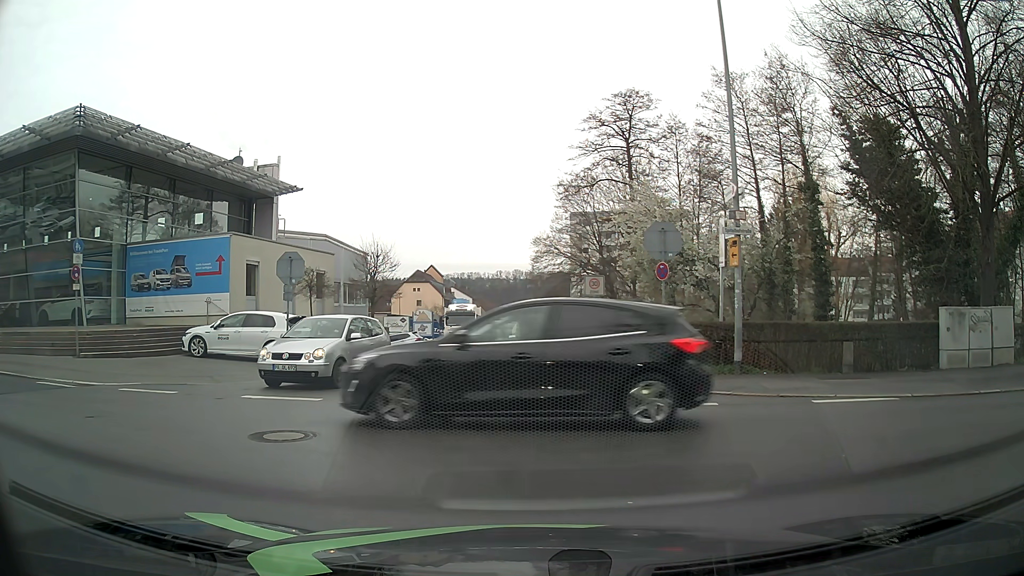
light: Day
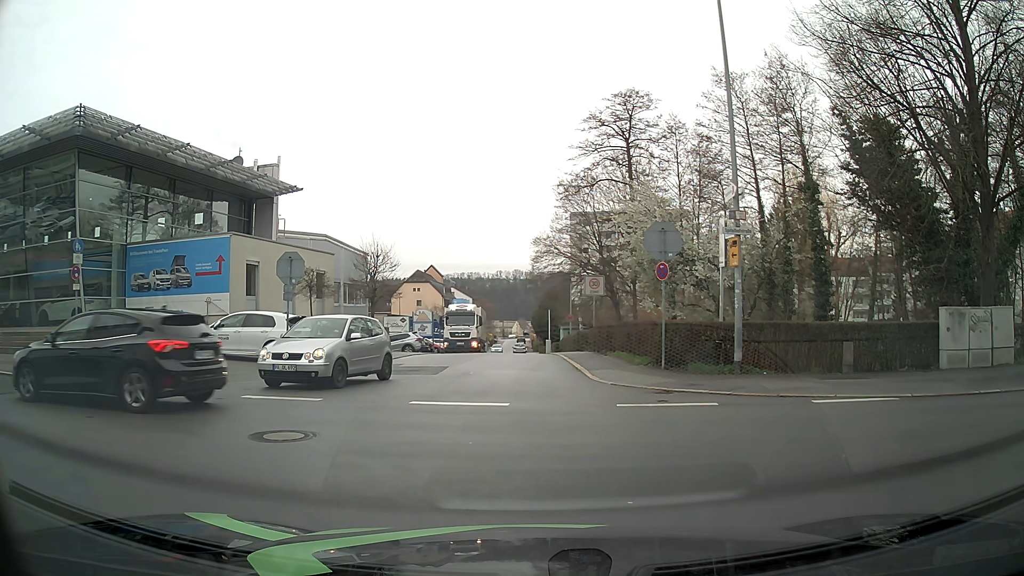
(0.0, 0.0) m; 0°
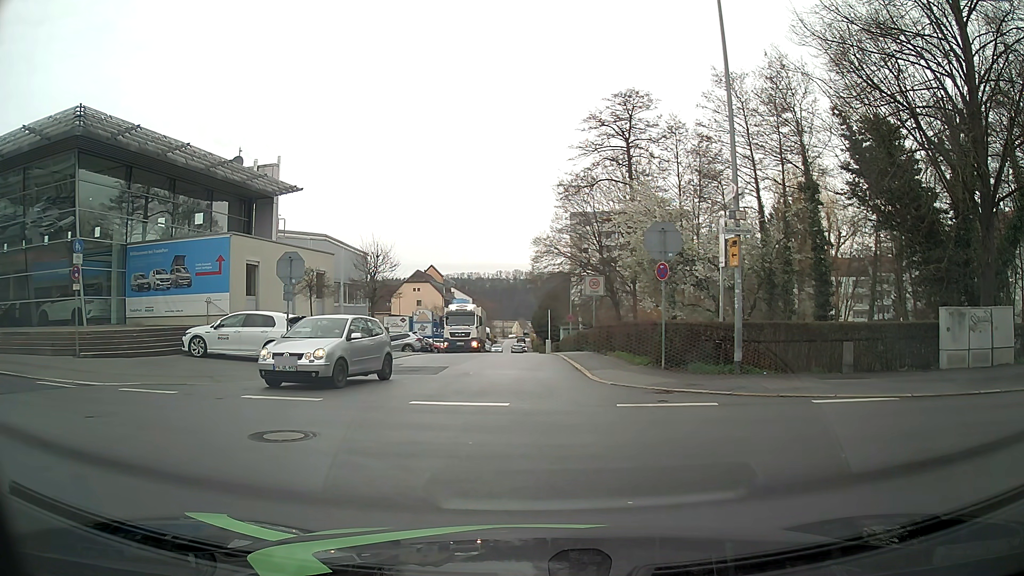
(0.0, 0.0) m; 0°
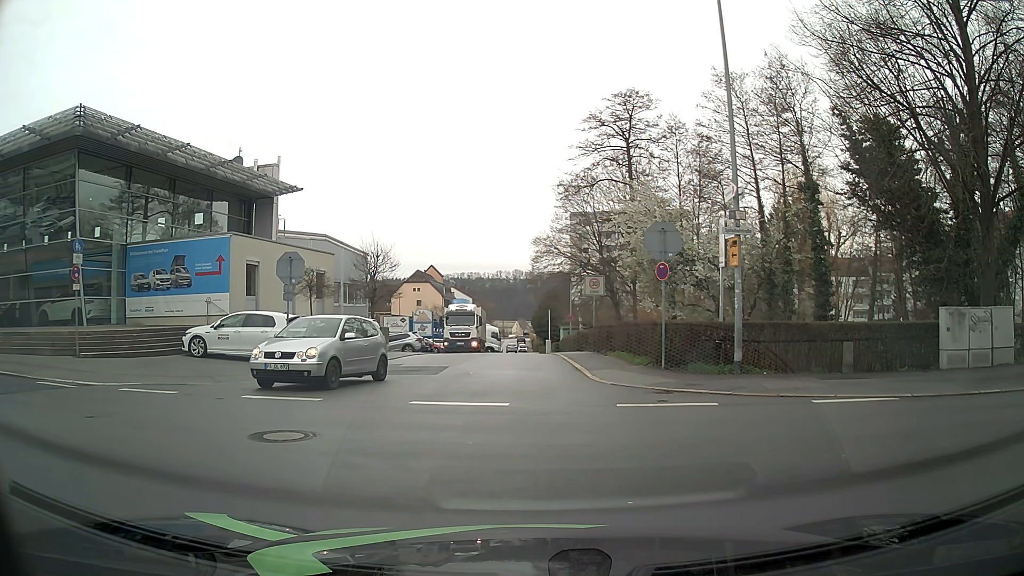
(0.0, 0.0) m; 0°
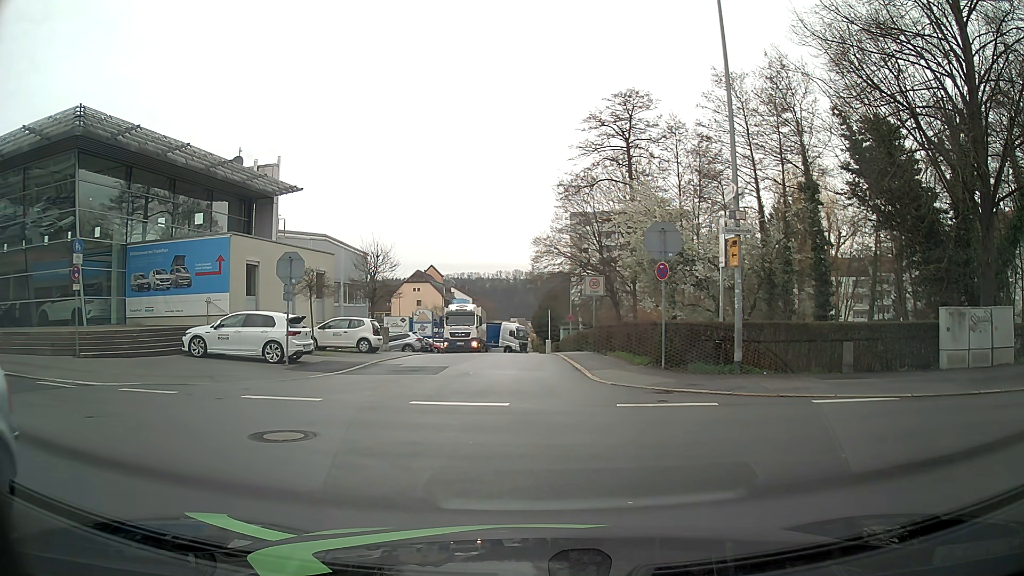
(0.0, 0.0) m; 0°
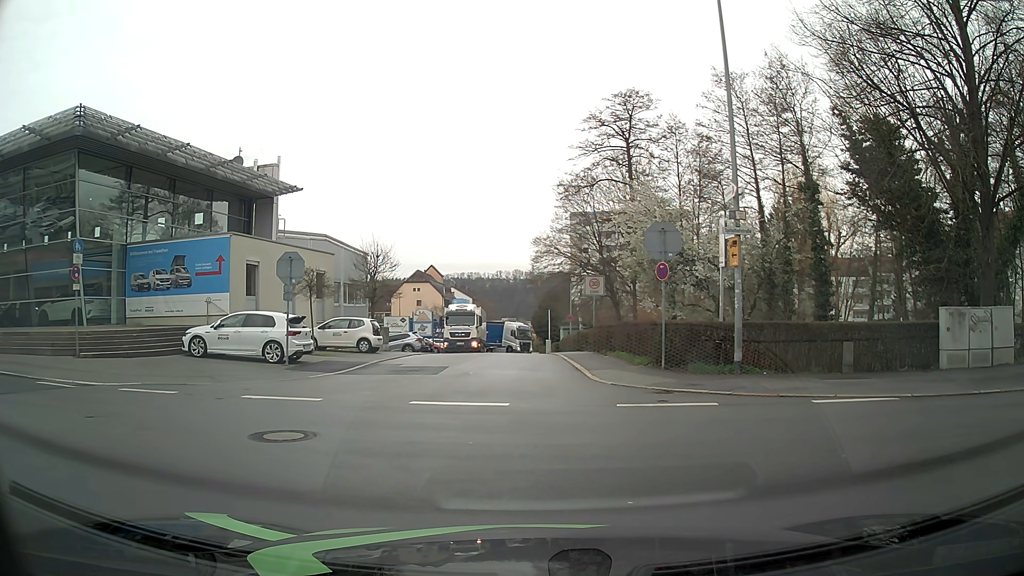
(0.0, 0.0) m; 0°
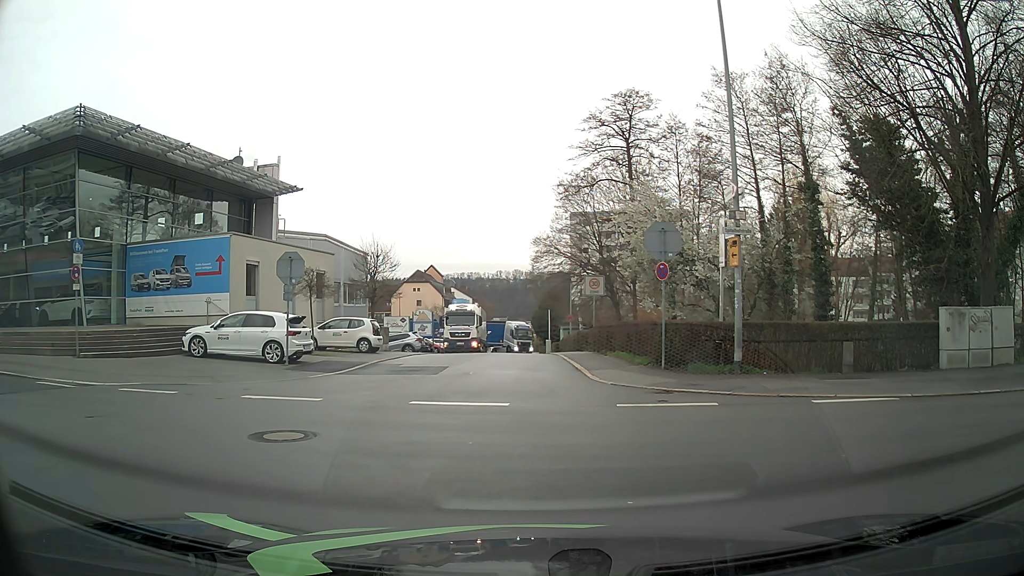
(0.0, 0.0) m; 0°
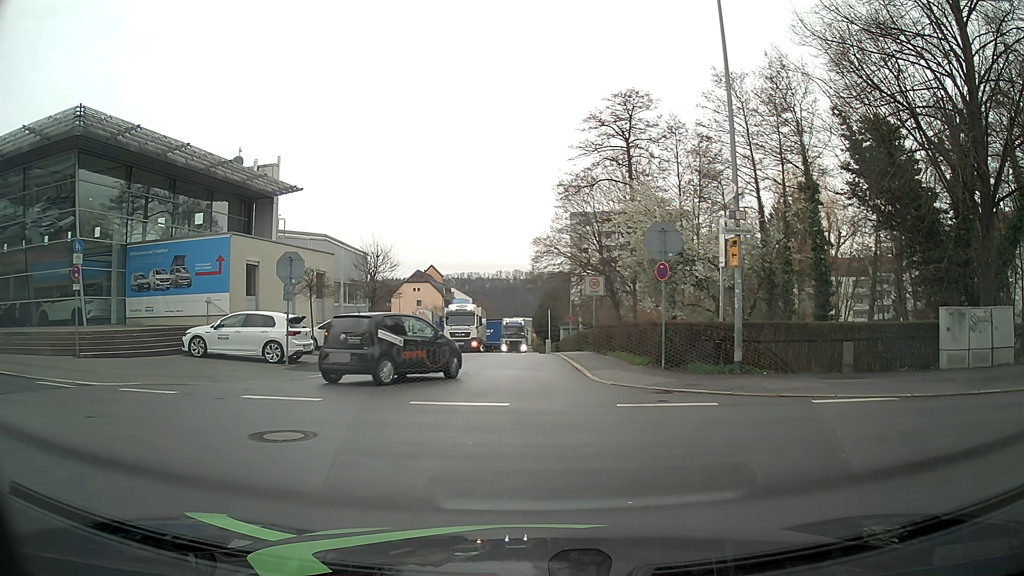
(0.0, 0.0) m; 0°
